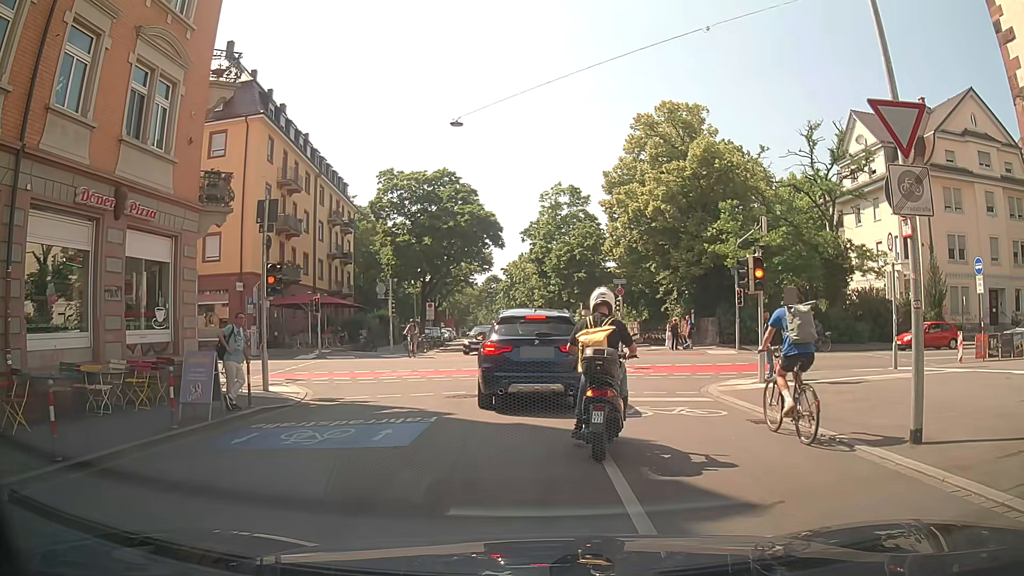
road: residential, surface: asphalt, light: Day
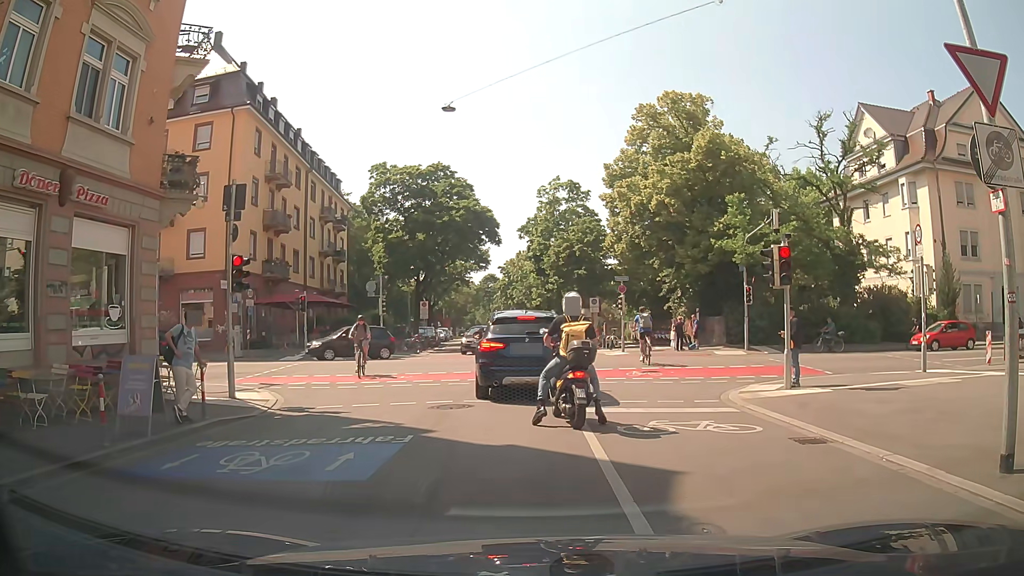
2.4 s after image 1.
(0.0, +1.8) m; 0°
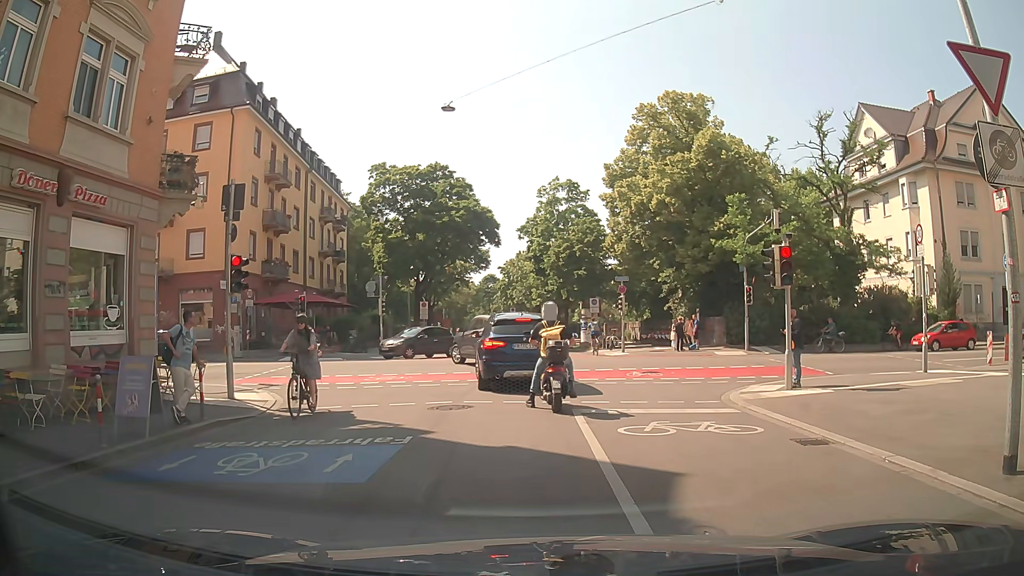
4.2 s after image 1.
(0.0, +0.1) m; 0°
